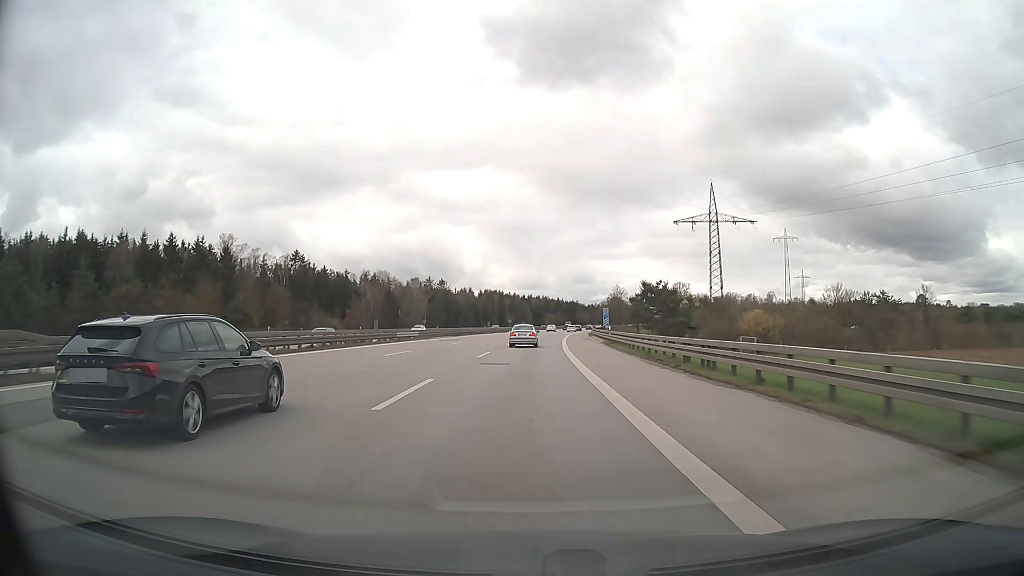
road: motorway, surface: asphalt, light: Day
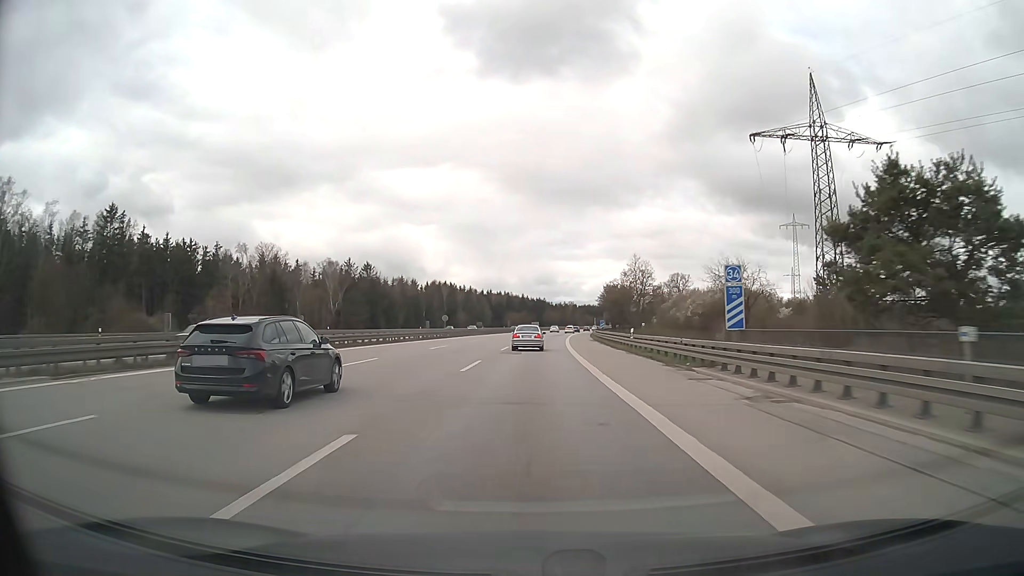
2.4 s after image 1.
(+1.6, +63.0) m; +3°
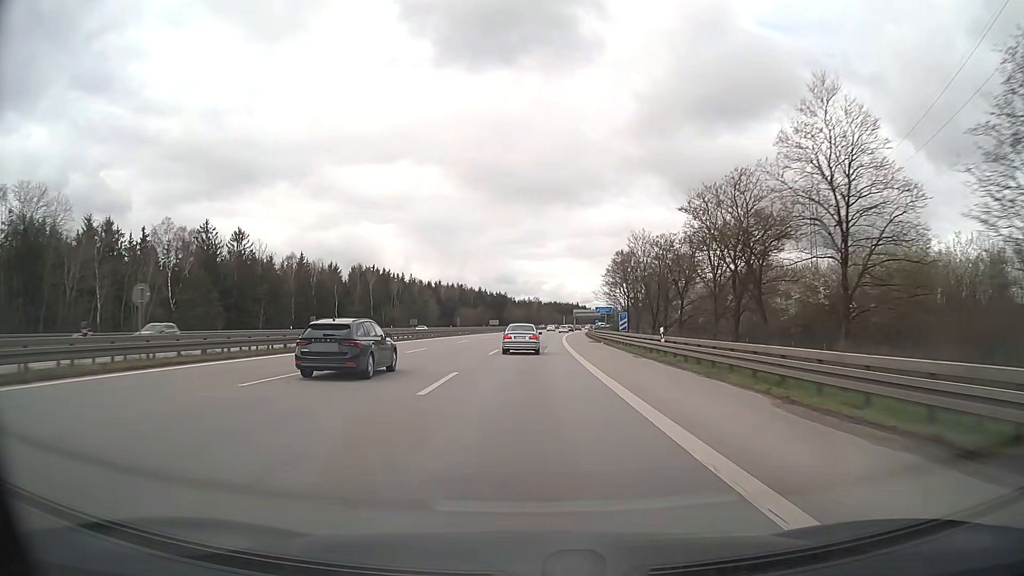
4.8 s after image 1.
(+1.7, +60.8) m; +3°
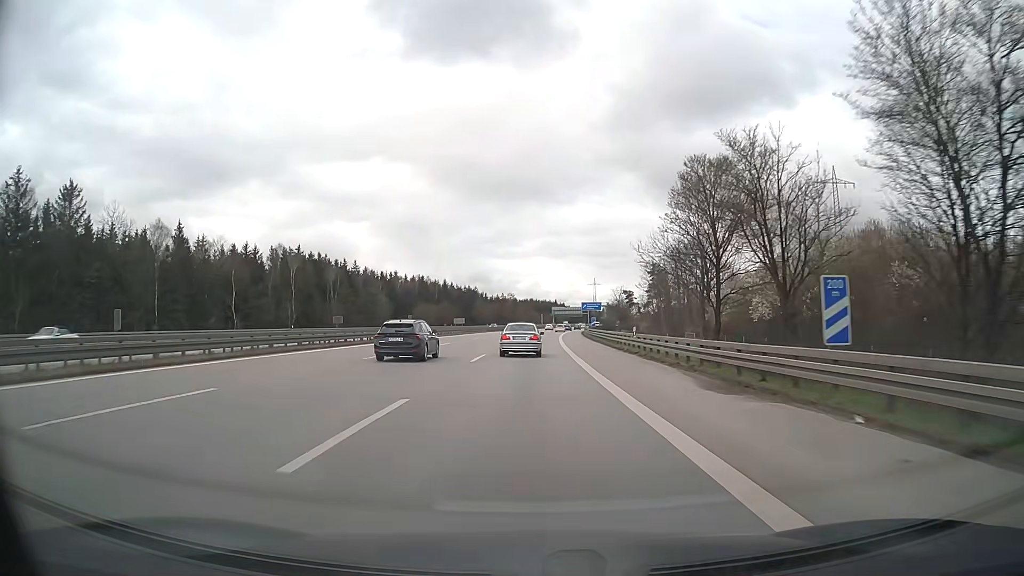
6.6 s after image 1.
(+0.9, +43.0) m; +2°
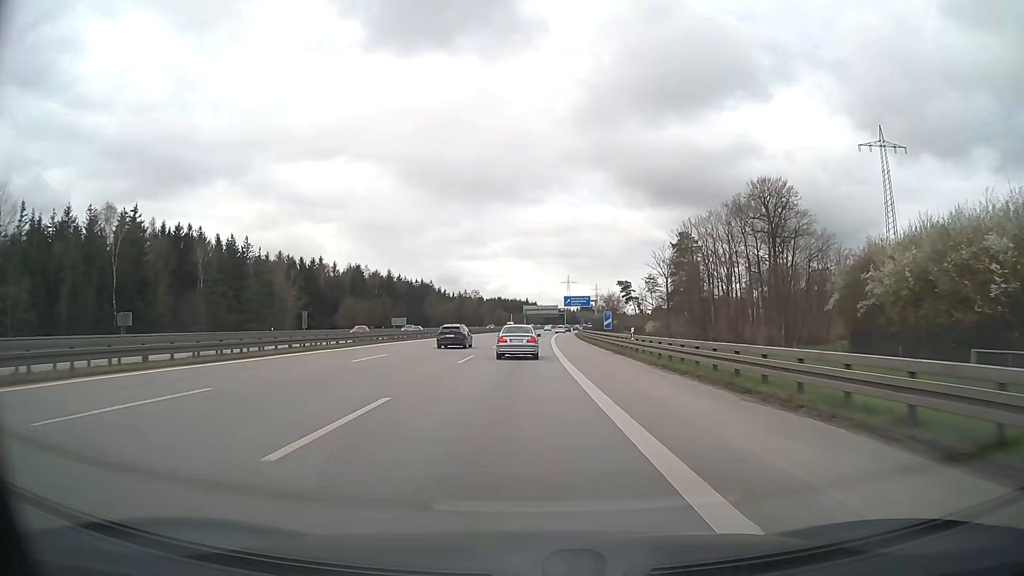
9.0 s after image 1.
(+1.4, +53.5) m; +3°
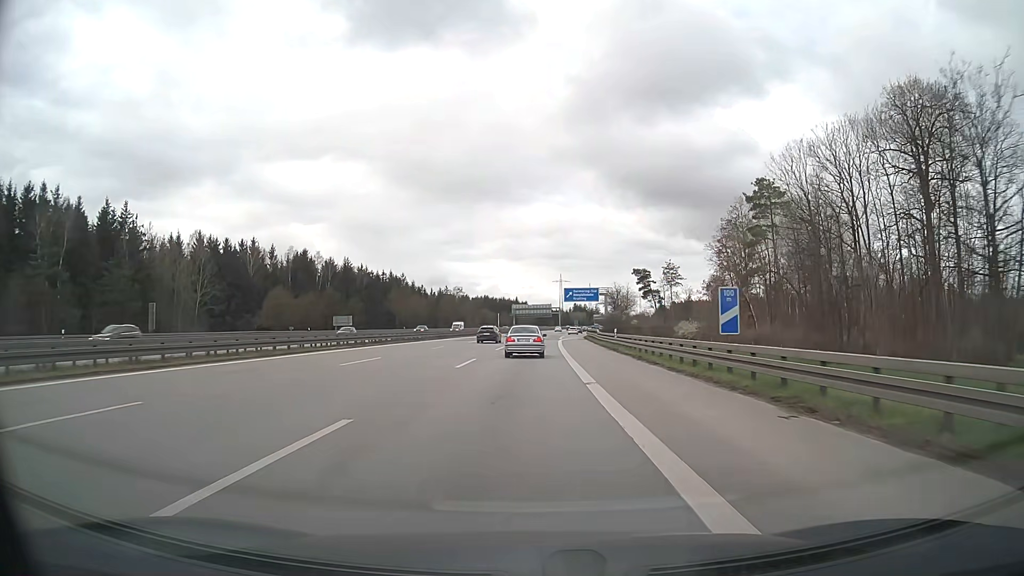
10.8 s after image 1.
(+0.3, +39.1) m; +1°
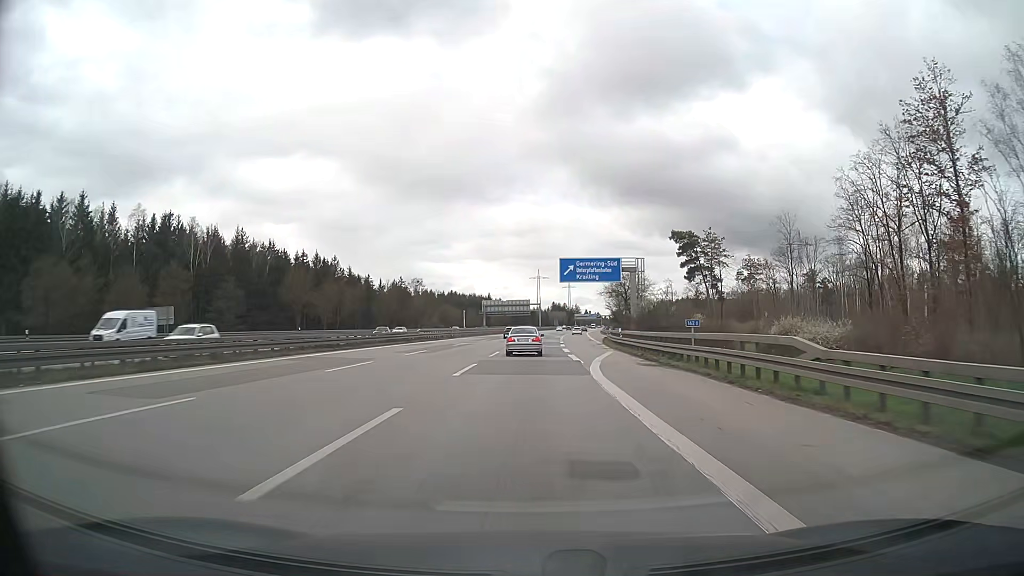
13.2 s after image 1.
(+0.8, +53.1) m; +2°
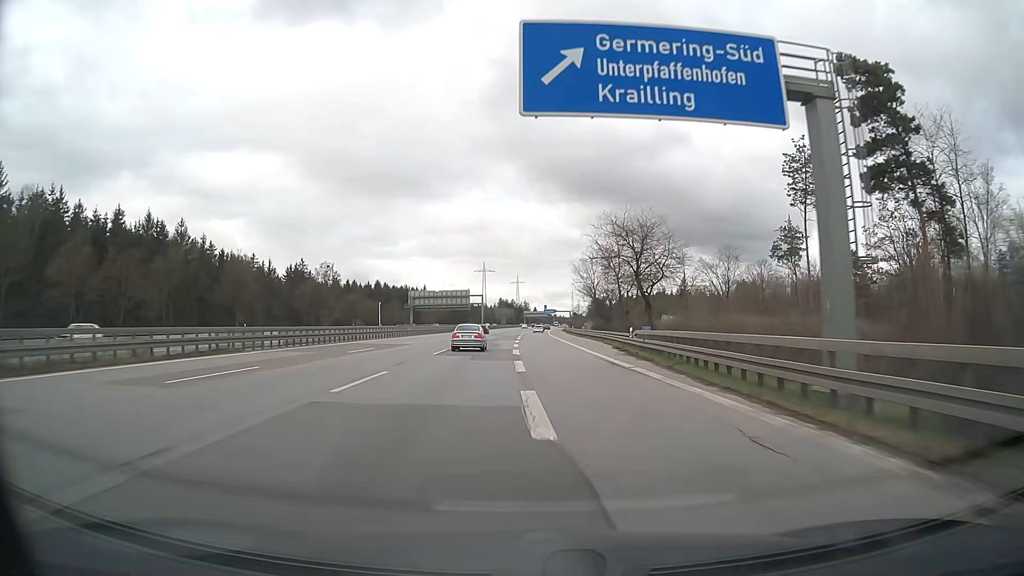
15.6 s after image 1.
(+2.3, +54.6) m; +4°
(0, +10) (0, +20) (0, +30) (+1, +40) (+1, +50) (+1, +60) (+1, +70) (+1, +80) (+2, +90) (+2, +100) m
